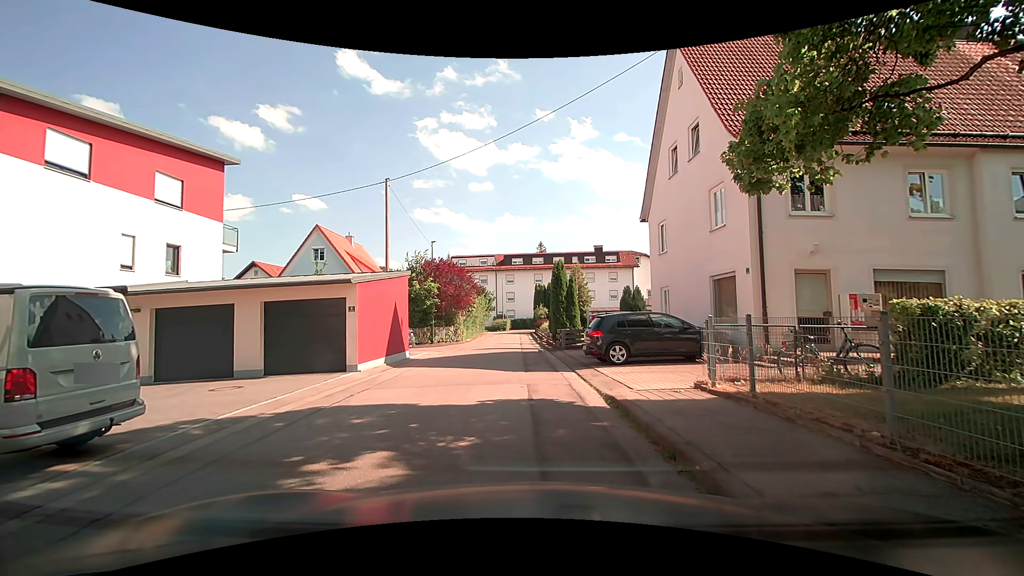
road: residential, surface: asphalt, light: Day
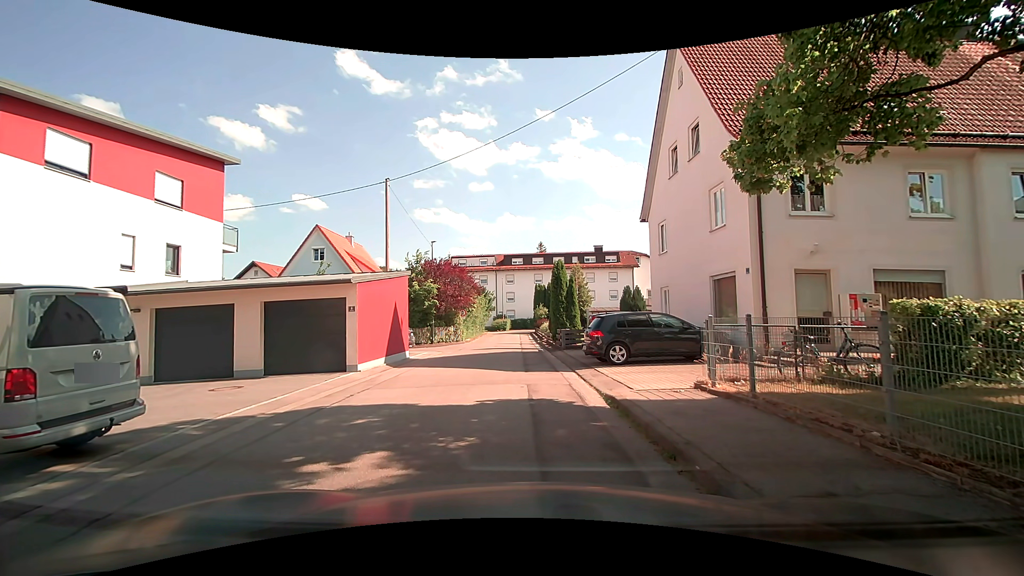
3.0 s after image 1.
(0.0, 0.0) m; 0°
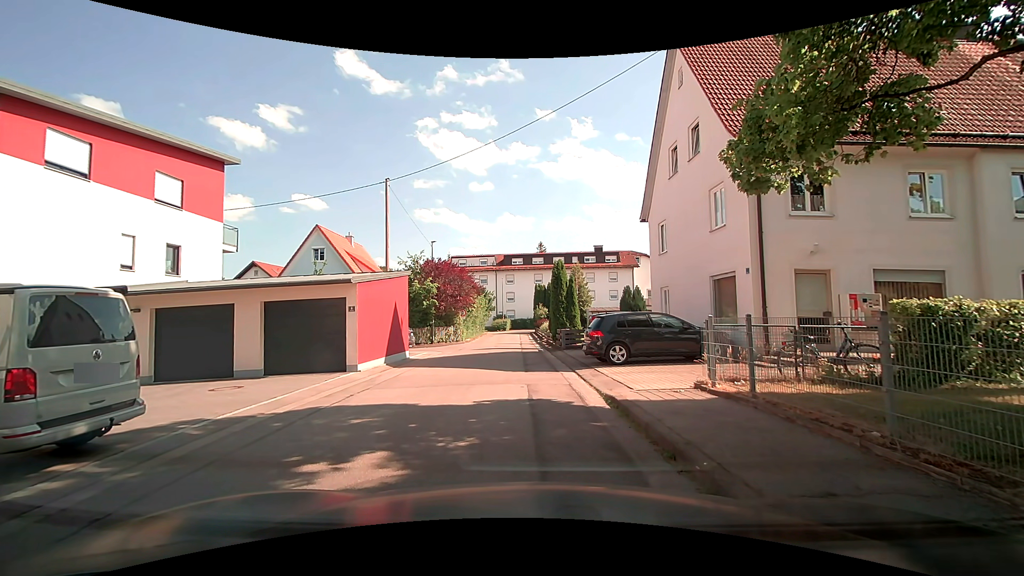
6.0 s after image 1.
(0.0, 0.0) m; 0°
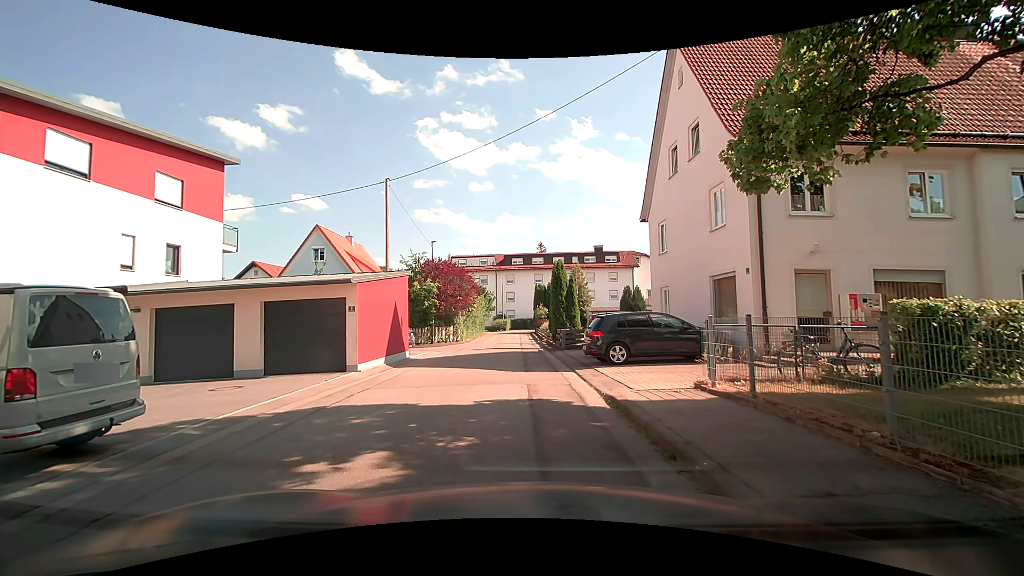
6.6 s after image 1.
(0.0, 0.0) m; 0°
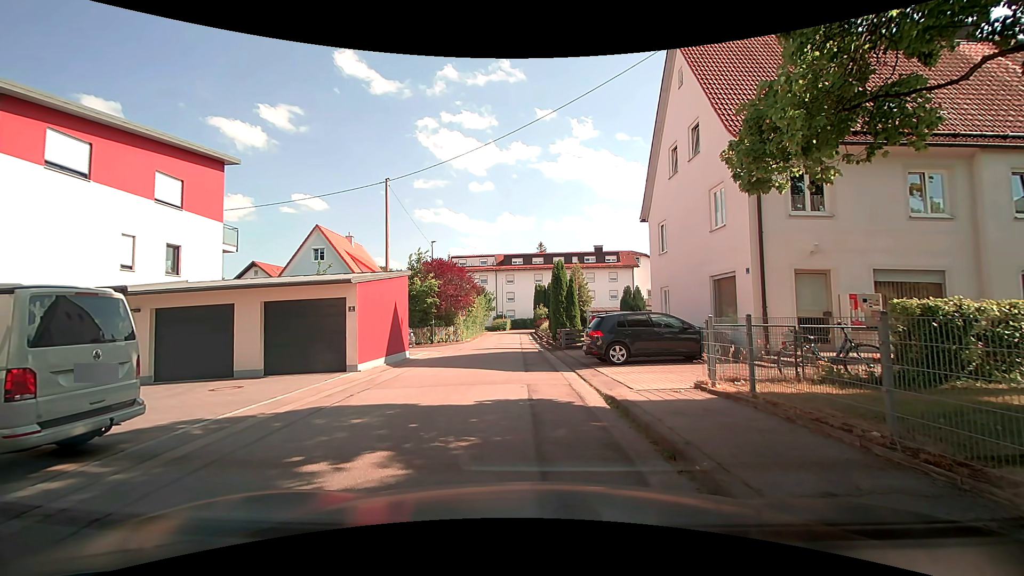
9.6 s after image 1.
(0.0, 0.0) m; 0°
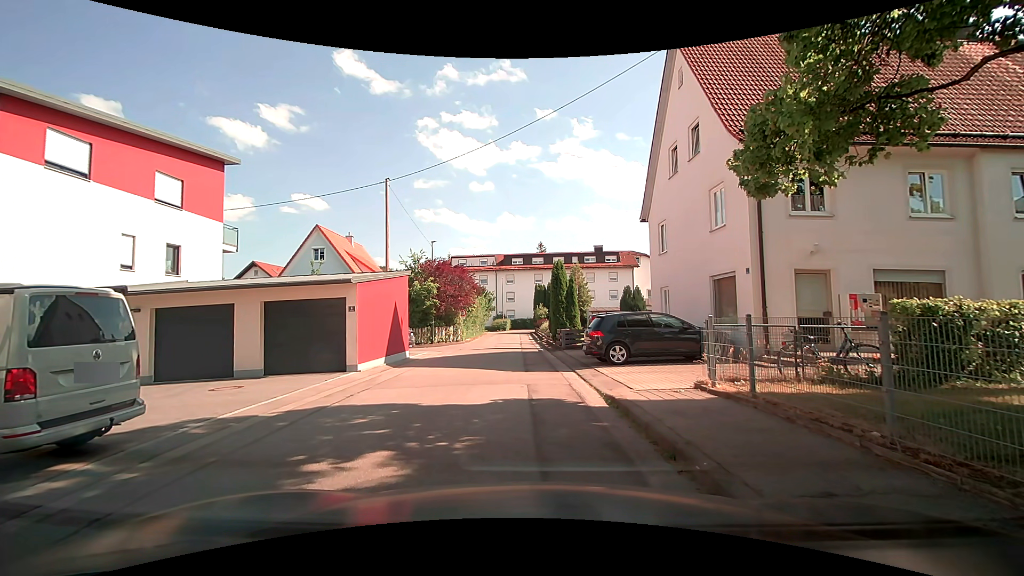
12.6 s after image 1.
(0.0, 0.0) m; 0°
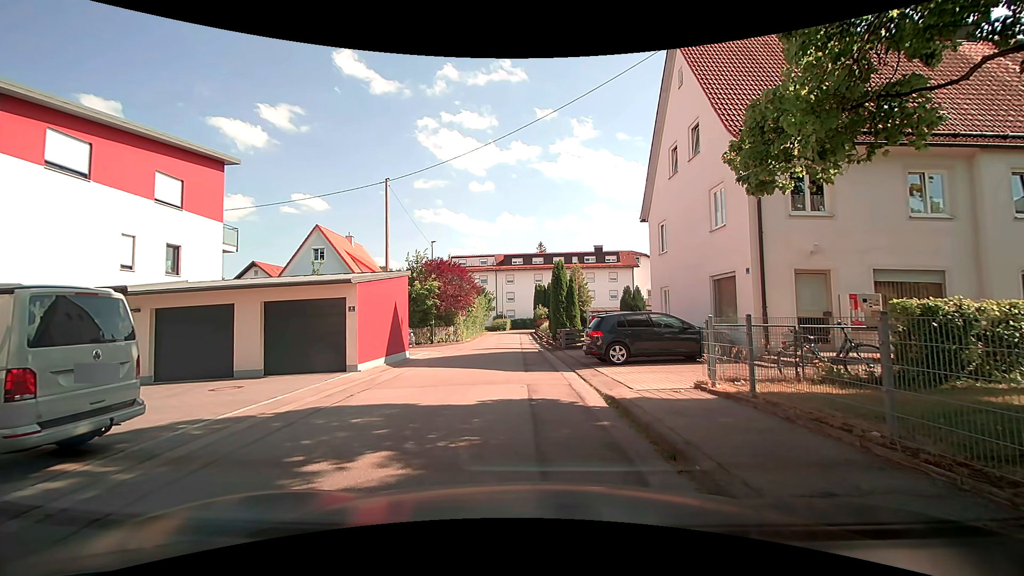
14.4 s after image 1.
(0.0, 0.0) m; 0°
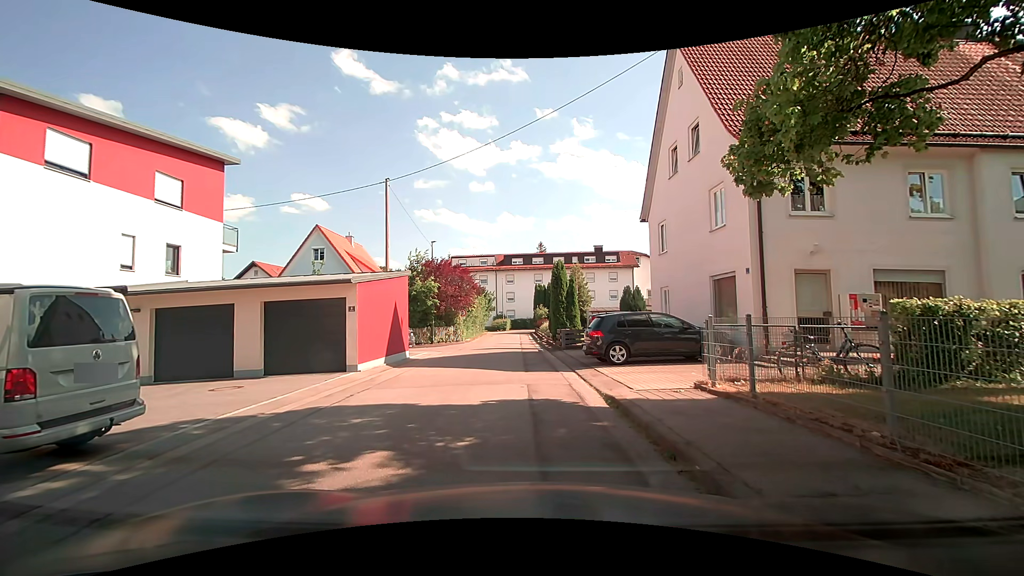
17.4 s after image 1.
(0.0, 0.0) m; 0°
